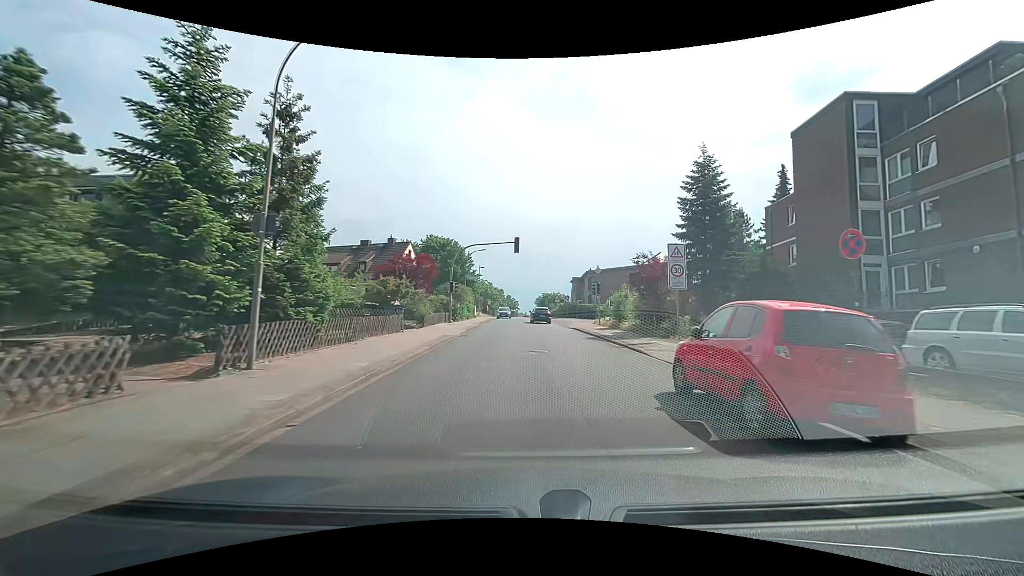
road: unclassified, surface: asphalt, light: Day
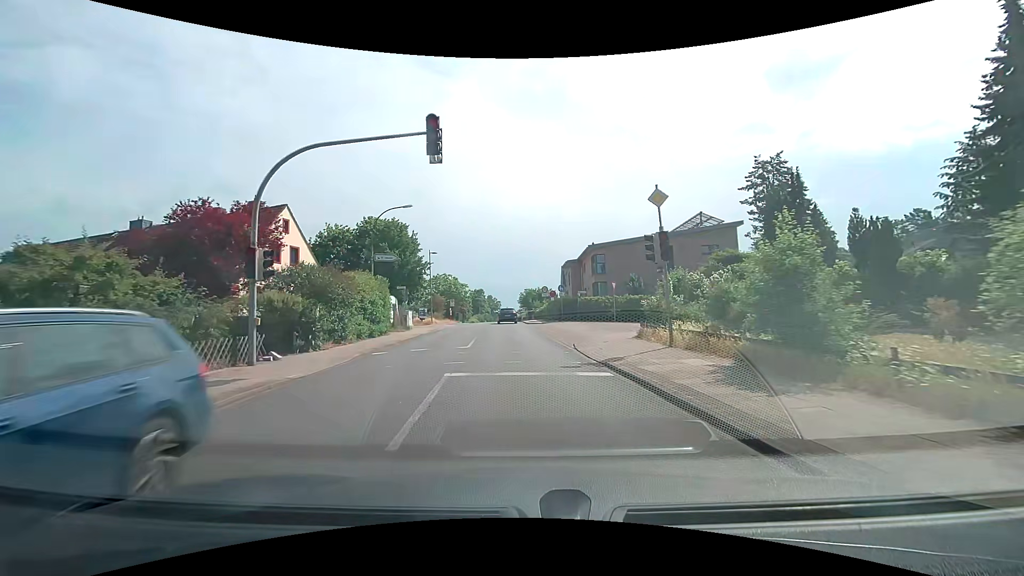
(+1.4, +24.6) m; +2°
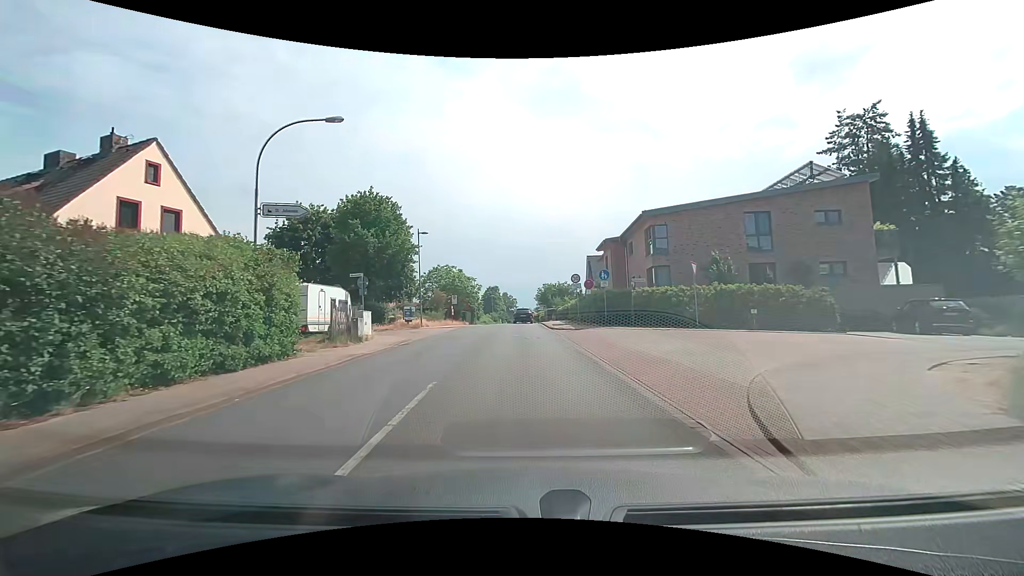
(-0.2, +13.9) m; -2°
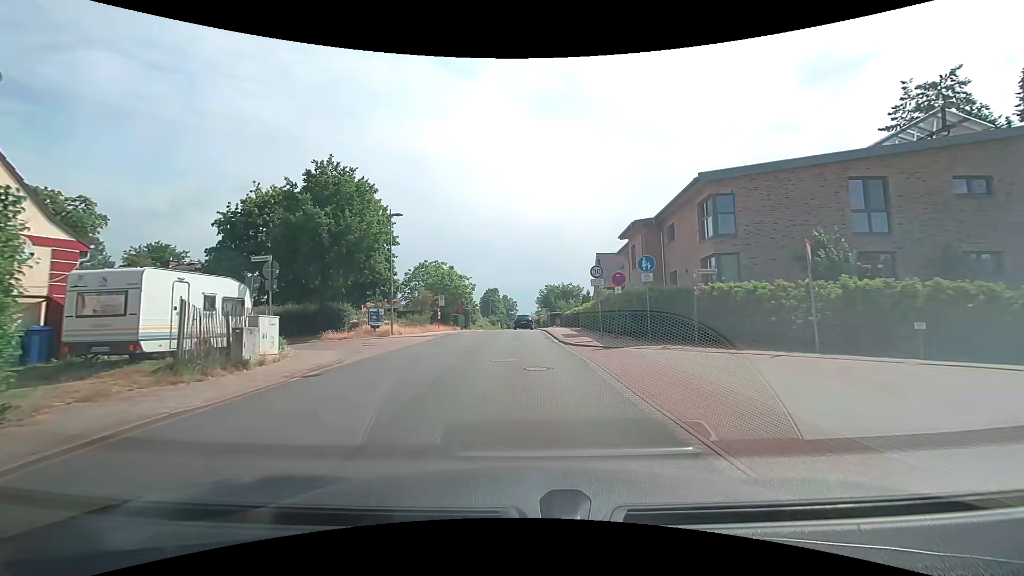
(0.0, +9.0) m; 0°
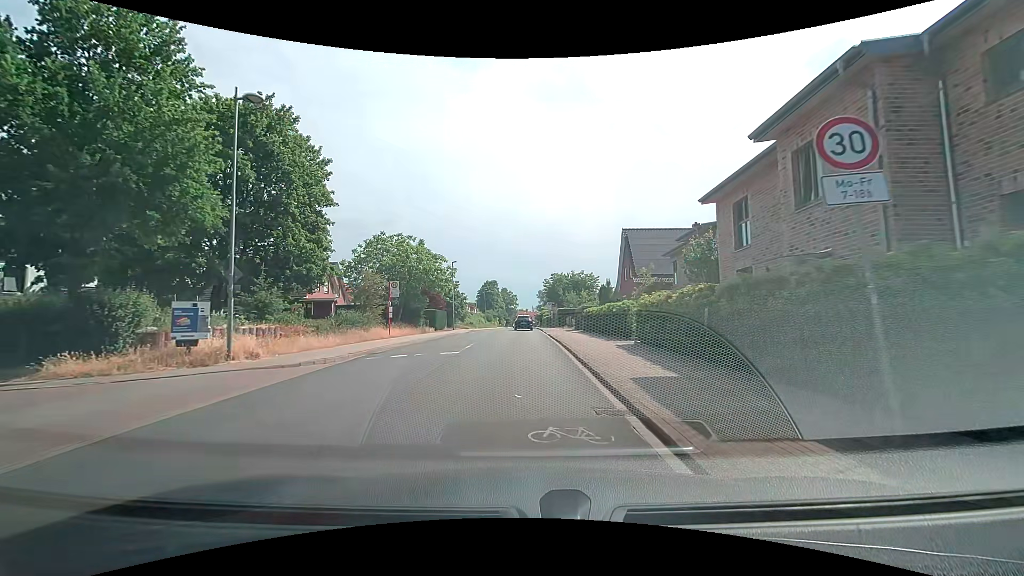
(-0.1, +17.5) m; -1°
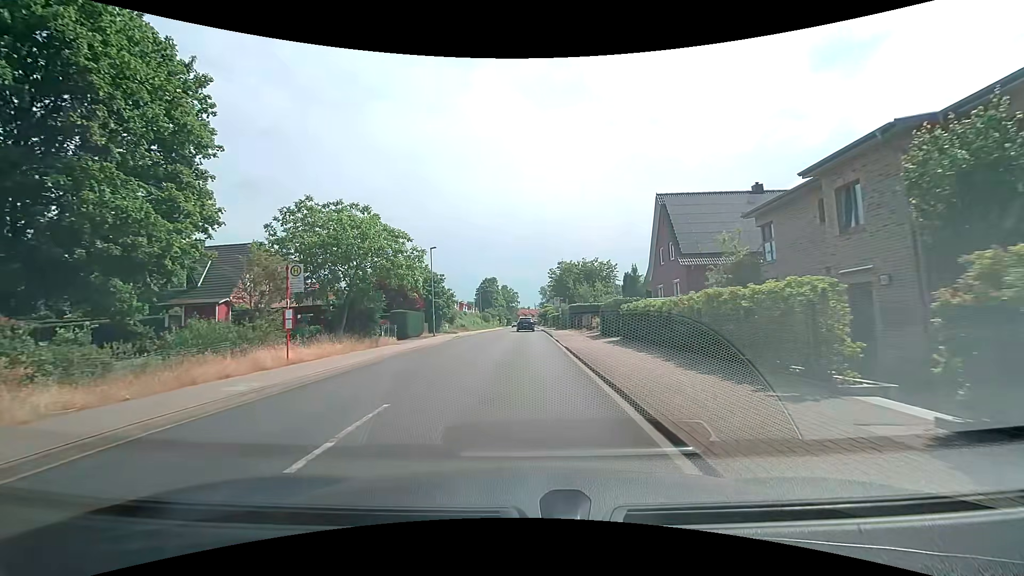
(0.0, +13.3) m; 0°
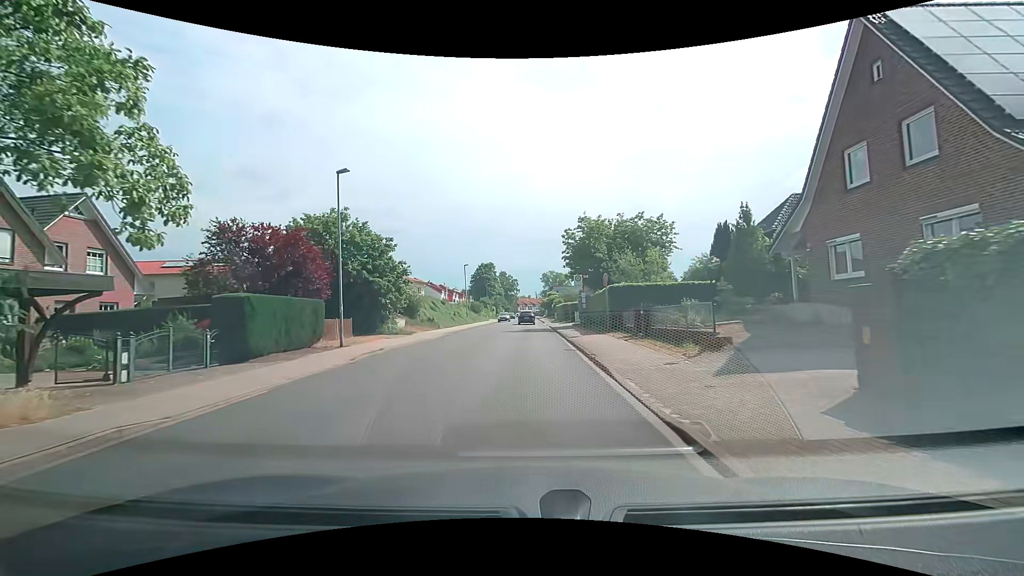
(-0.1, +21.8) m; 0°
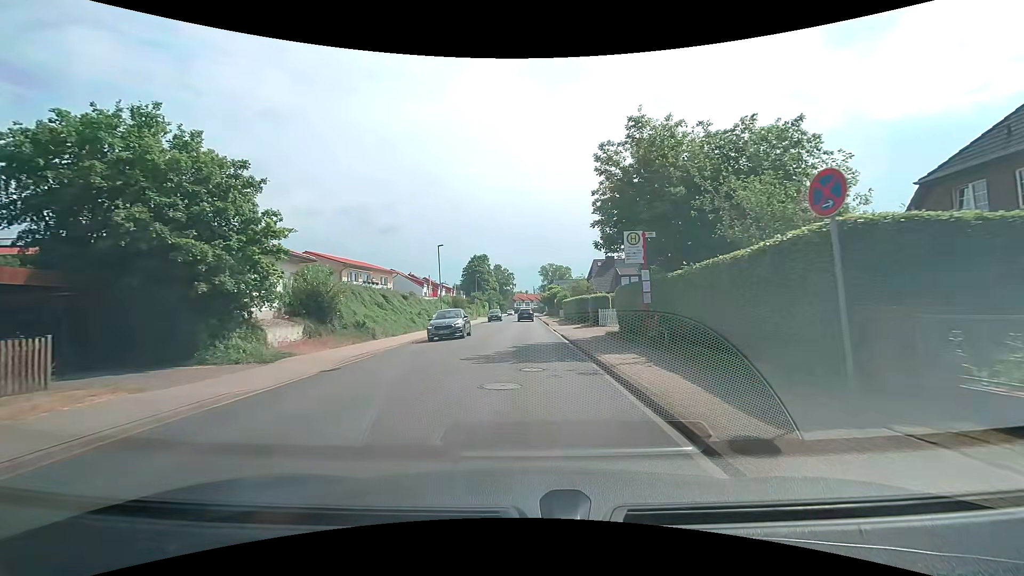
(+0.1, +17.6) m; 0°
